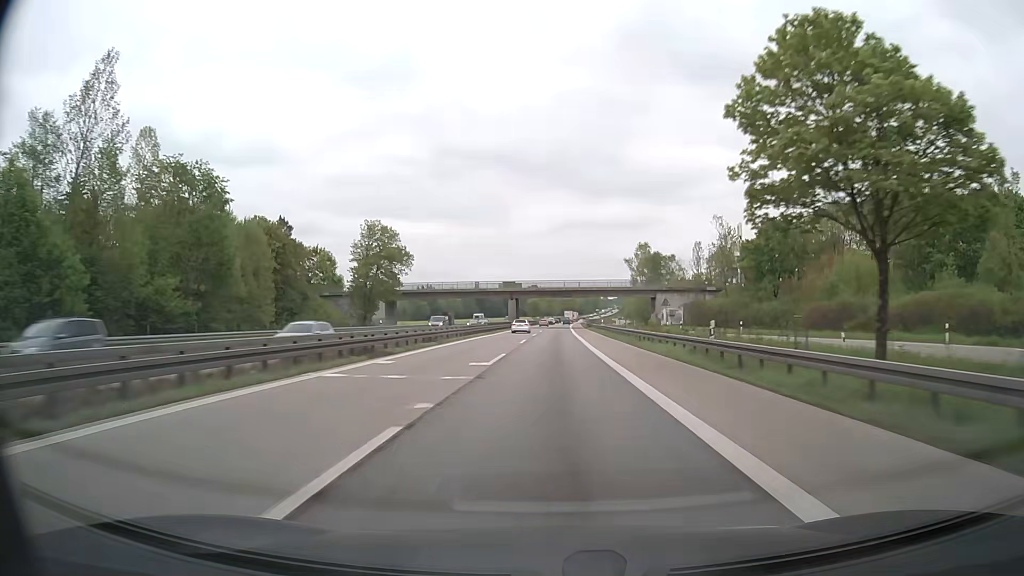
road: motorway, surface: asphalt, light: Day
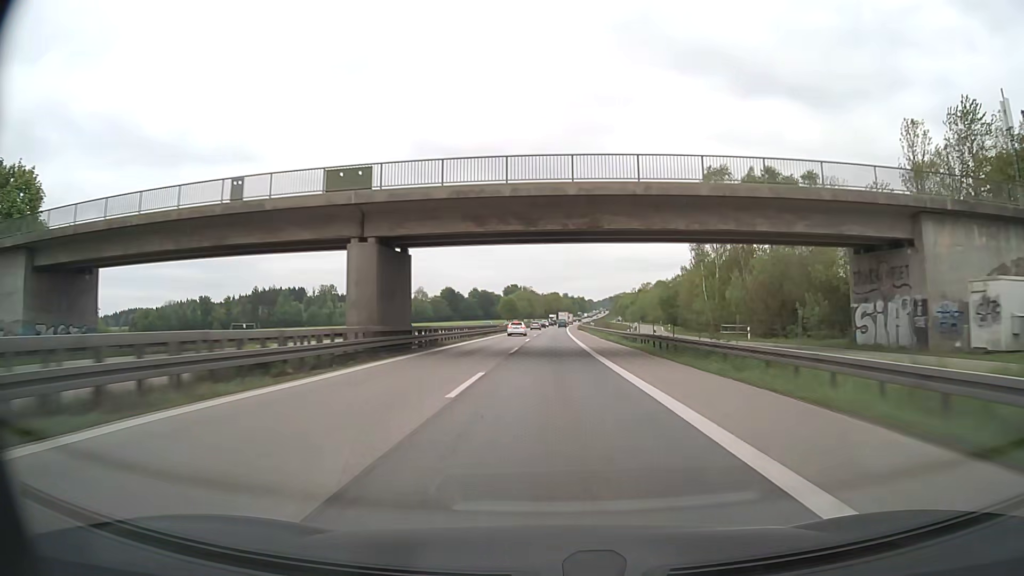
(+1.1, +82.4) m; +2°
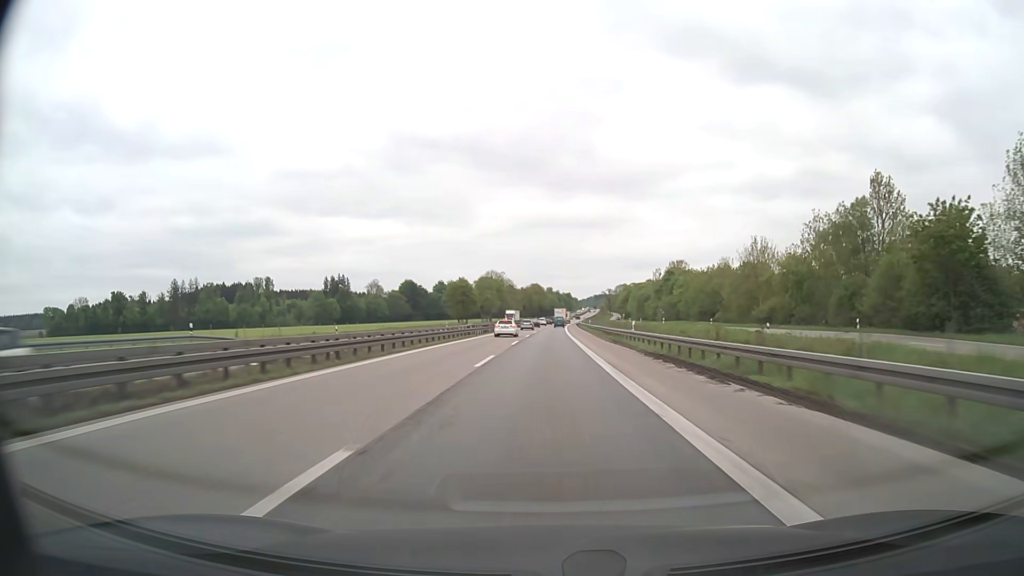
(+1.3, +103.0) m; +1°
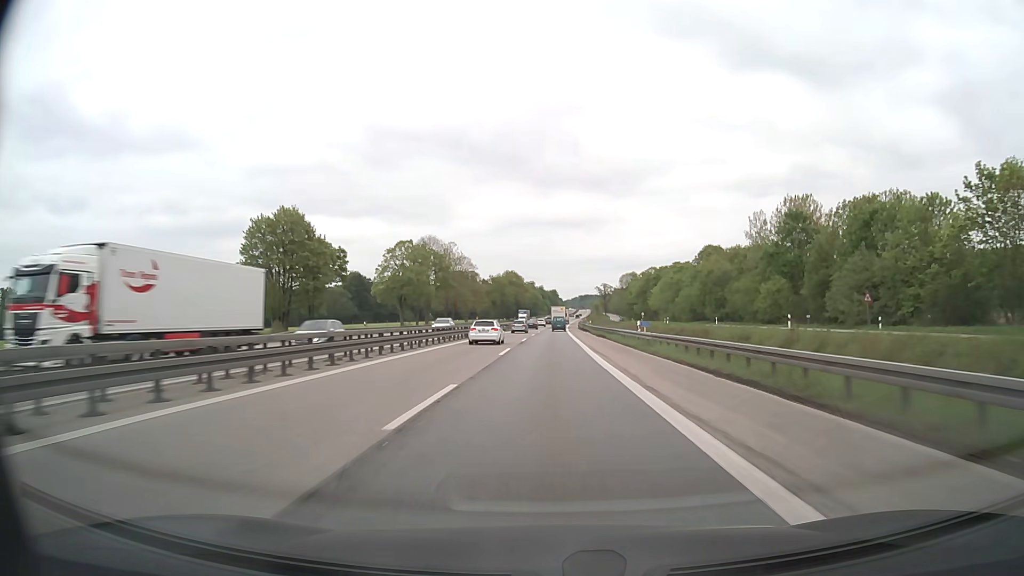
(+1.1, +103.0) m; +1°
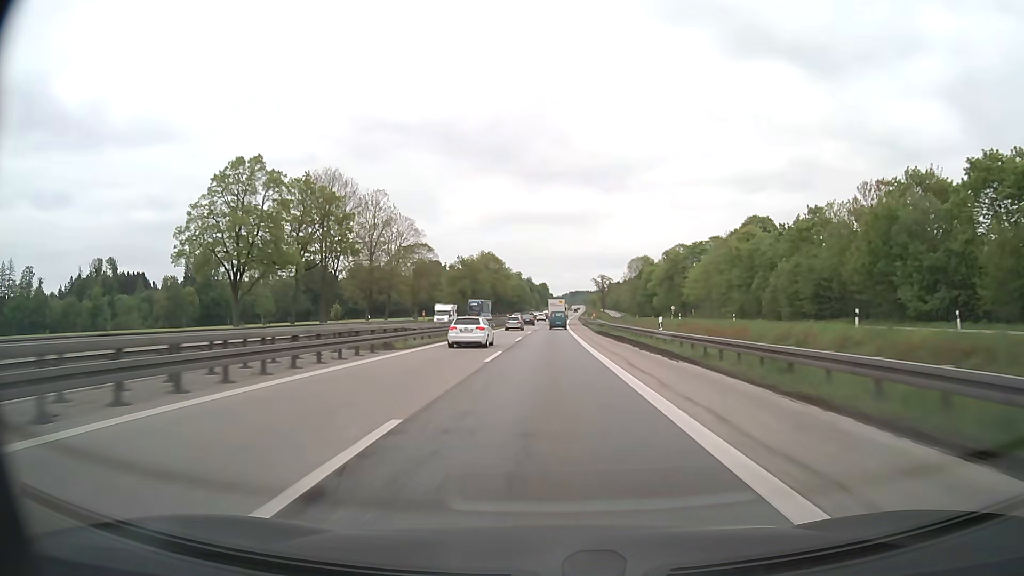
(+0.5, +61.2) m; +1°
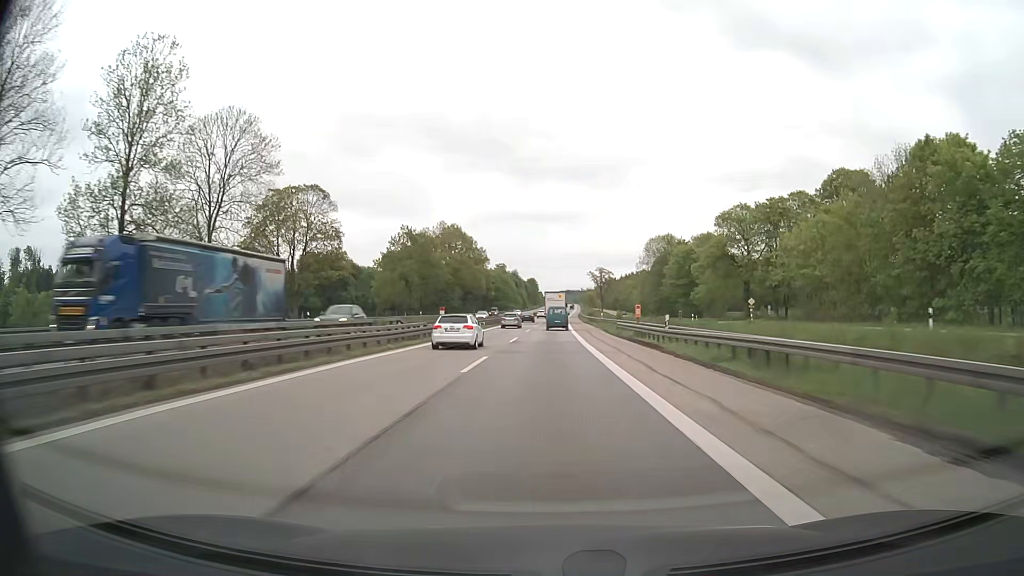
(+0.4, +58.6) m; +1°
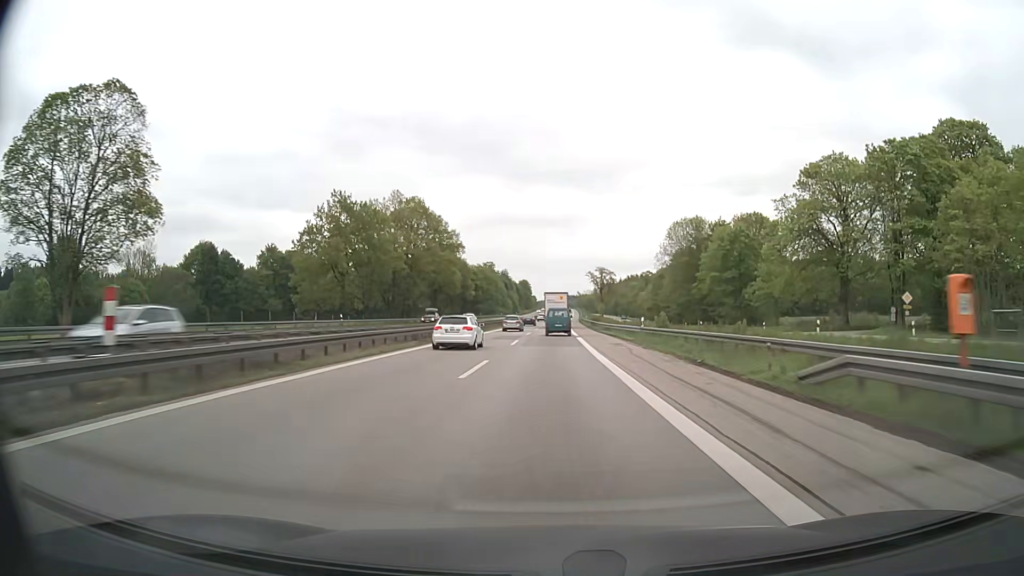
(+0.1, +37.1) m; 0°
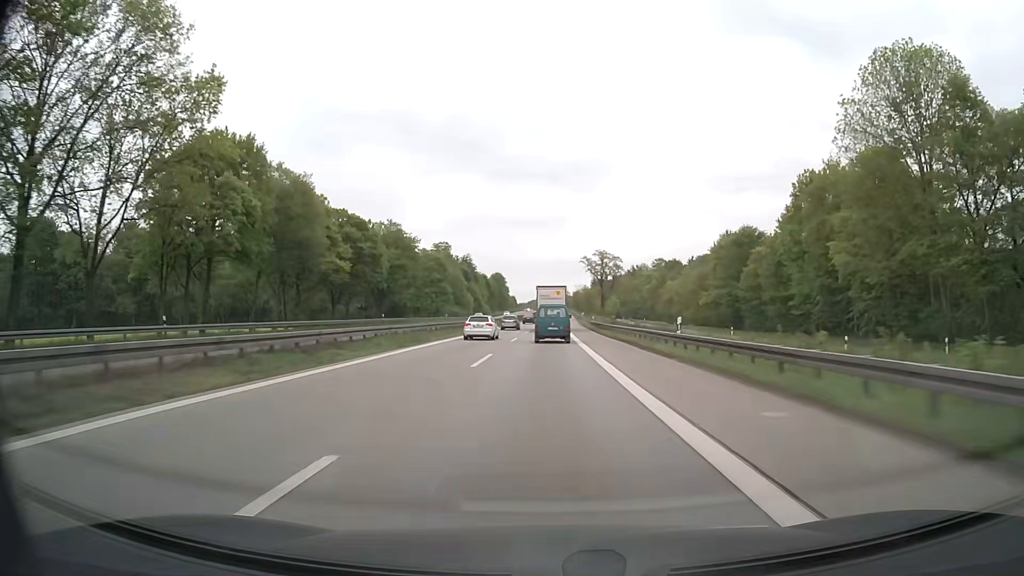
(+1.6, +86.0) m; +2°
(0, +10) (0, +20) (0, +30) (0, +40) (0, +50) (0, +60) (0, +70) (+1, +80) (+1, +90) (+1, +100) m
